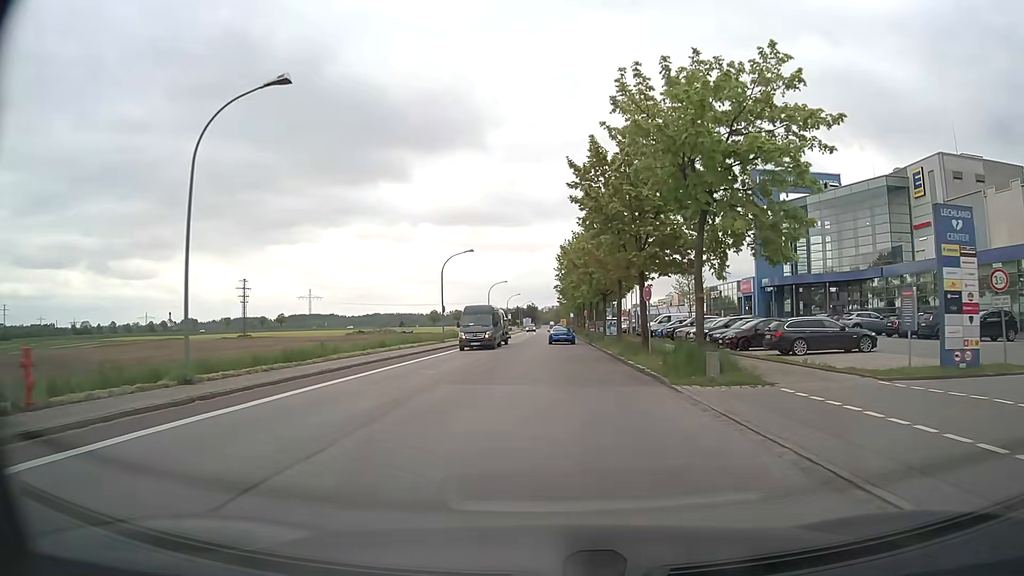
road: tertiary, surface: asphalt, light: Day
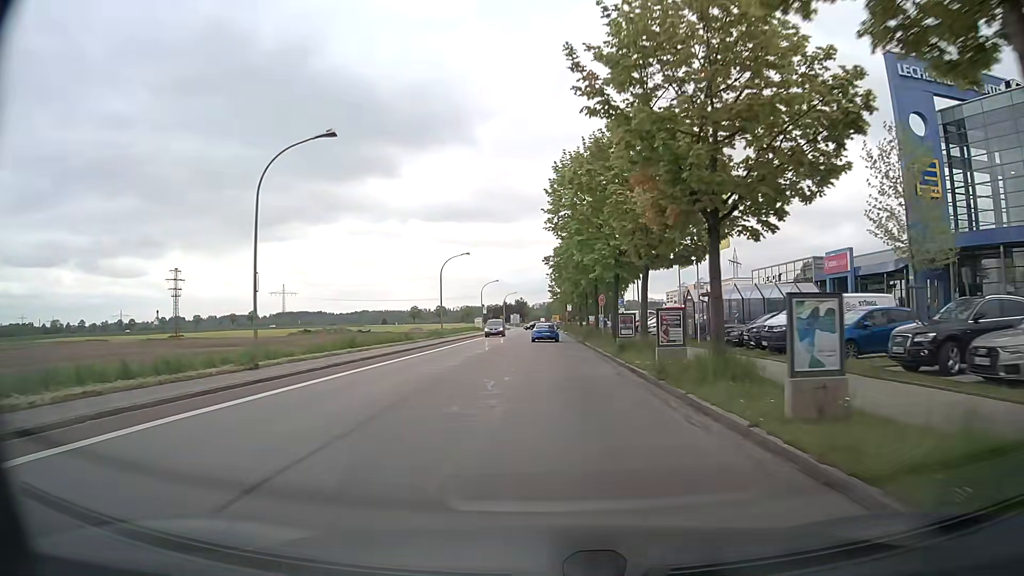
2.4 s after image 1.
(+0.2, +33.8) m; +1°
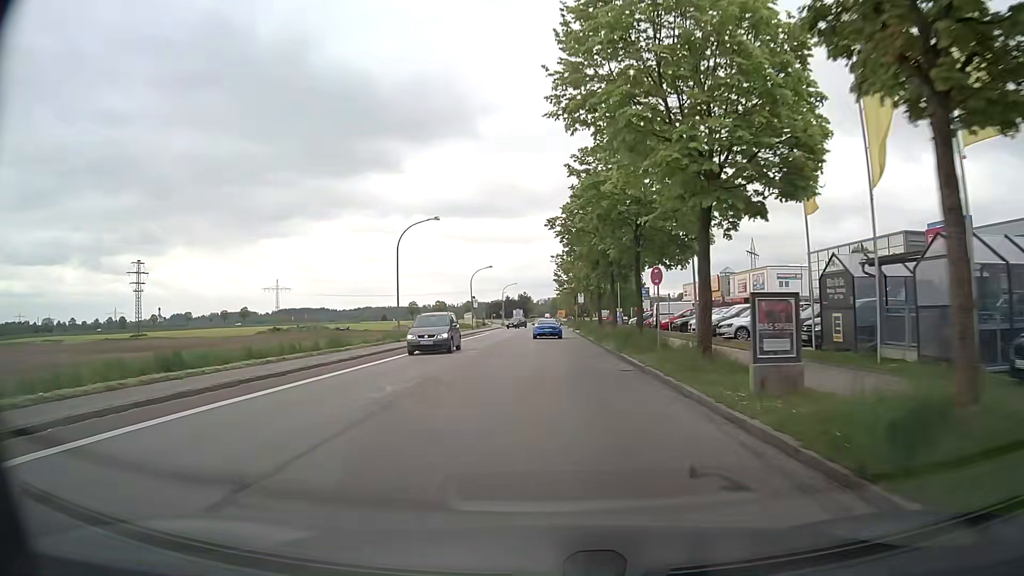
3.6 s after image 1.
(-0.1, +18.4) m; 0°
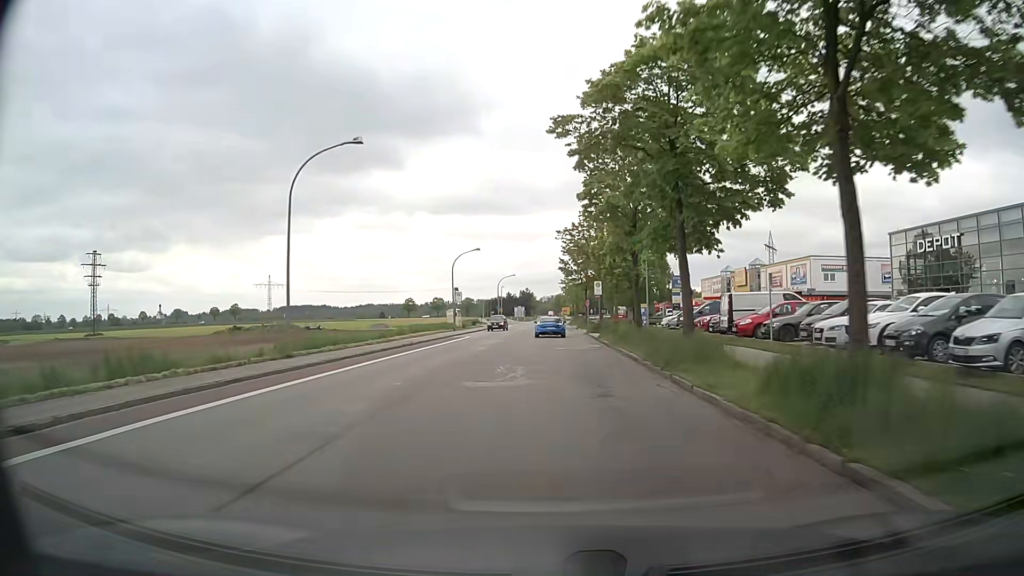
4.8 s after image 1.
(-0.1, +17.6) m; 0°
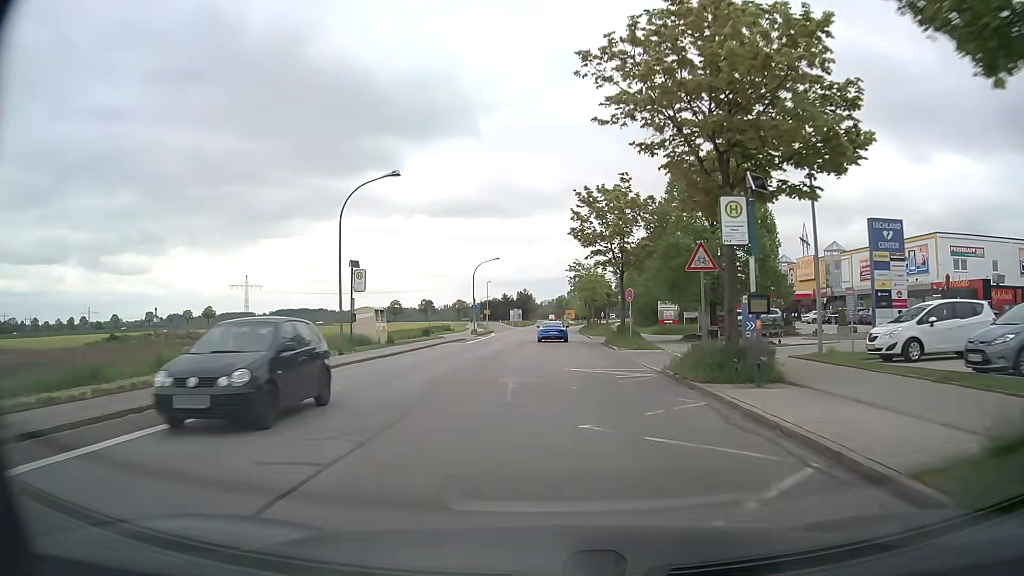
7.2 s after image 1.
(0.0, +33.3) m; 0°
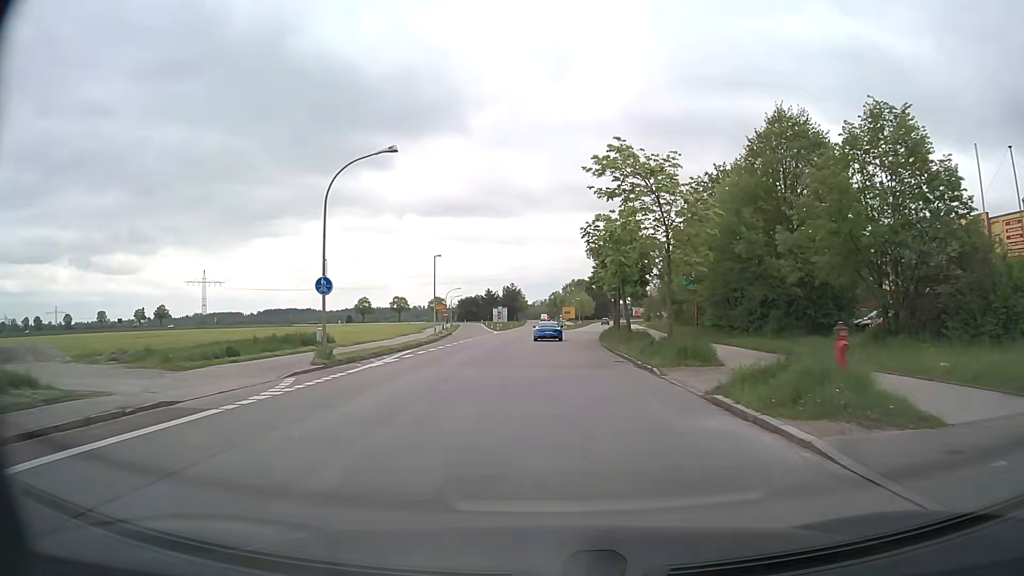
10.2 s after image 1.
(+0.4, +42.5) m; +1°
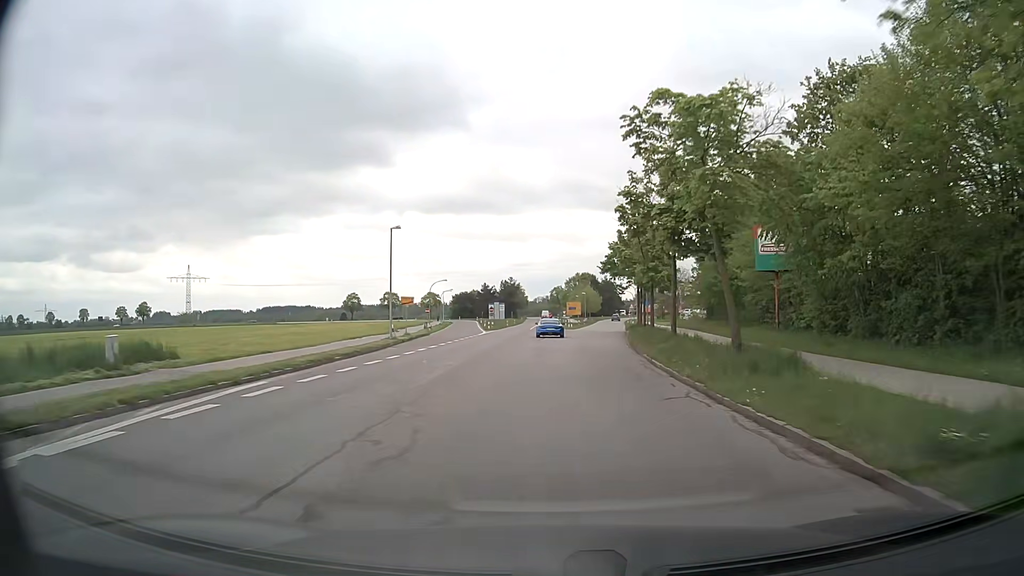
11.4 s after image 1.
(-0.1, +17.7) m; 0°
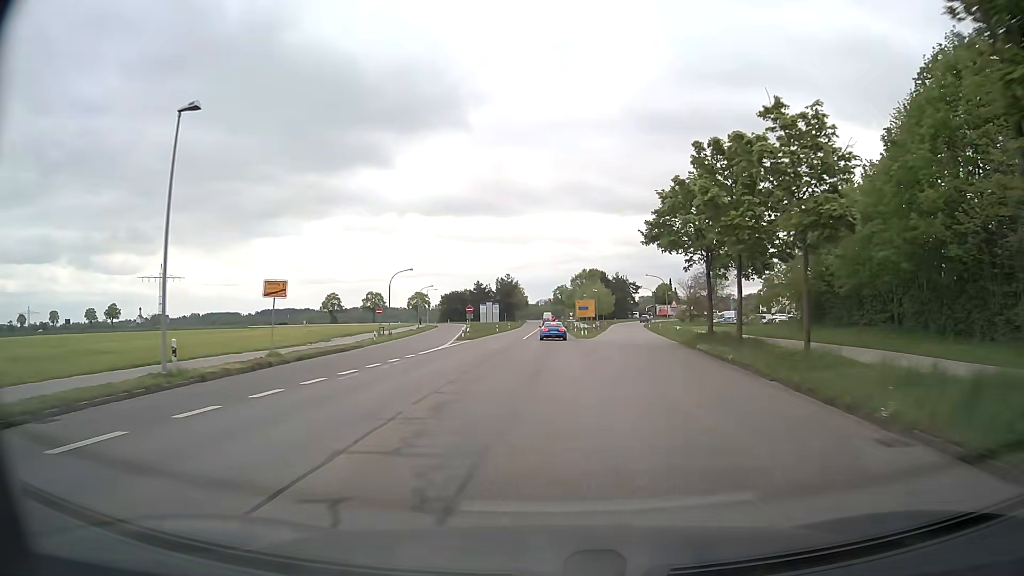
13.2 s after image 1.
(-0.2, +27.3) m; 0°
(0, +10) (0, +20) (0, +30) (0, +40) (0, +50) (0, +60) (0, +70) (0, +80) (0, +90) (0, +100) m
